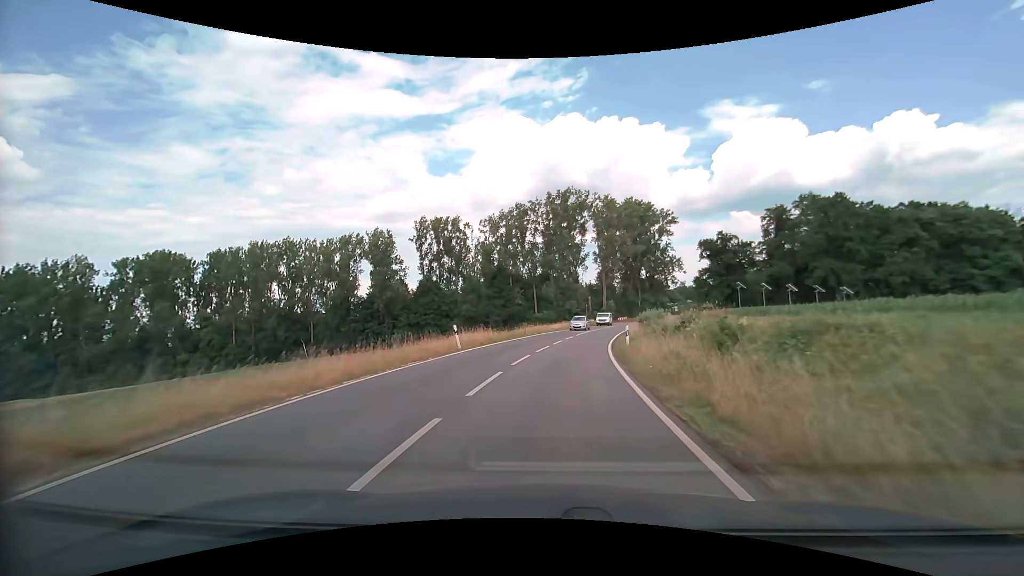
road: secondary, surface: asphalt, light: Day
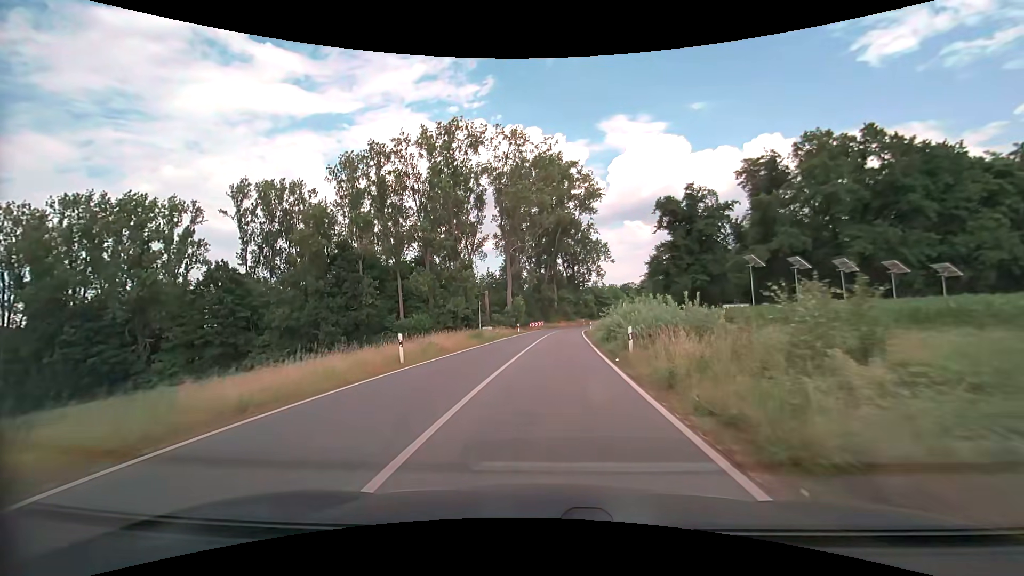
(+4.7, +44.6) m; +11°
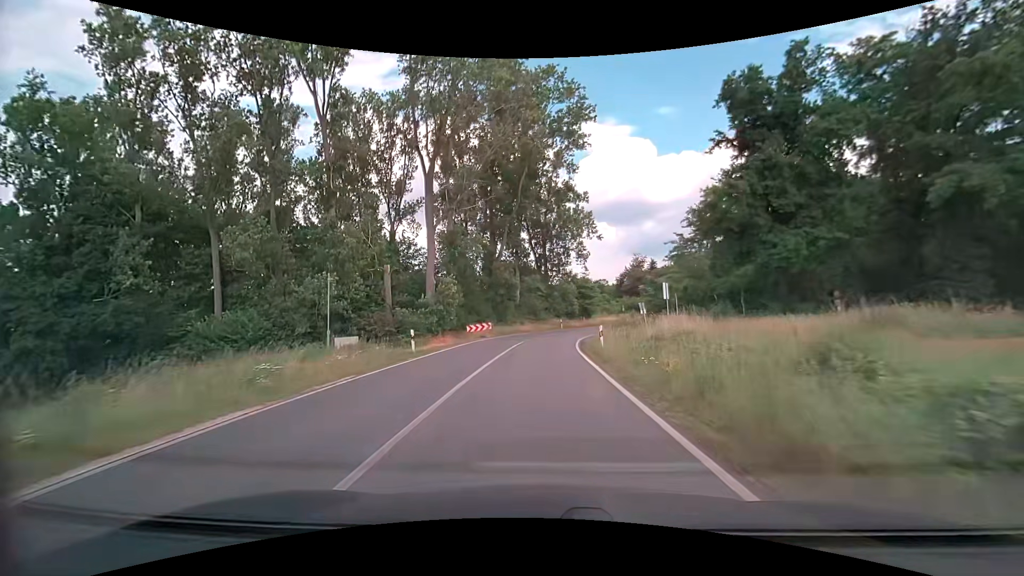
(+1.2, +35.5) m; +4°
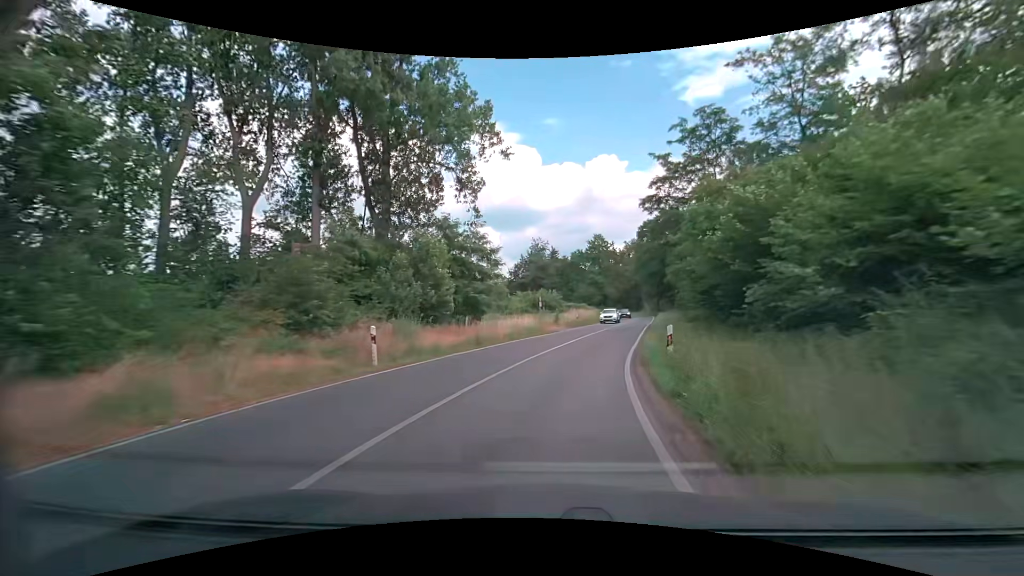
(+2.9, +43.8) m; +13°
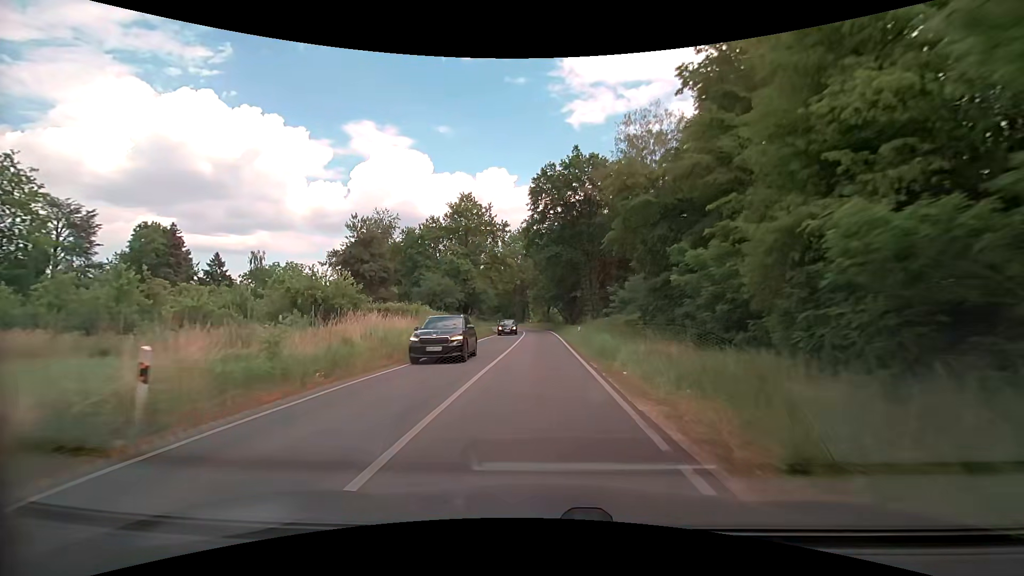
(+7.3, +42.7) m; +14°
(0, +10) (0, +20) (0, +30) (0, +40) (0, +50) (-1, +60) (-2, +70) (-4, +80) (-6, +89) (-10, +99) m
